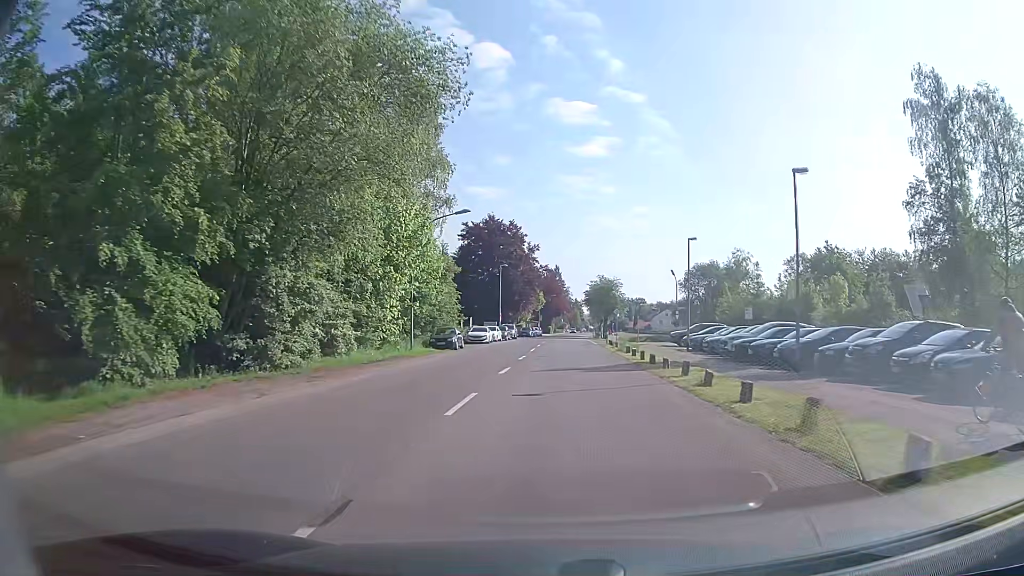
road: tertiary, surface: asphalt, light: Day
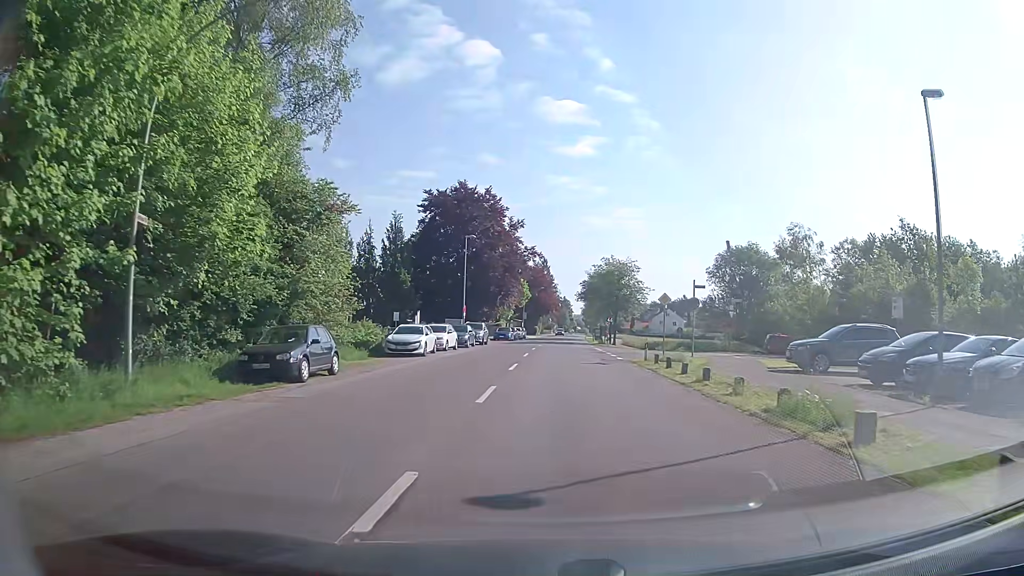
(+0.3, +24.9) m; +1°
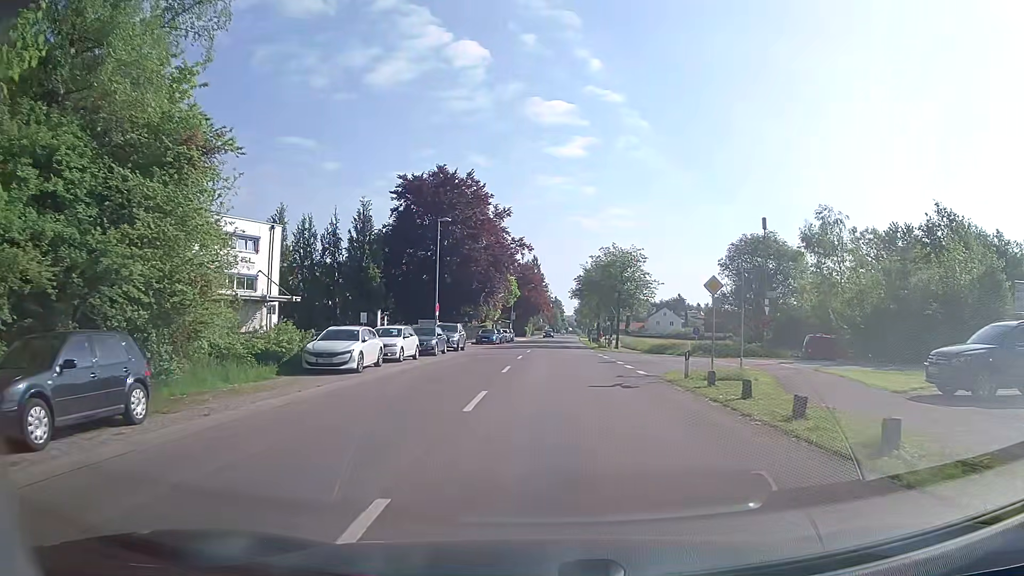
(+0.1, +9.5) m; +1°
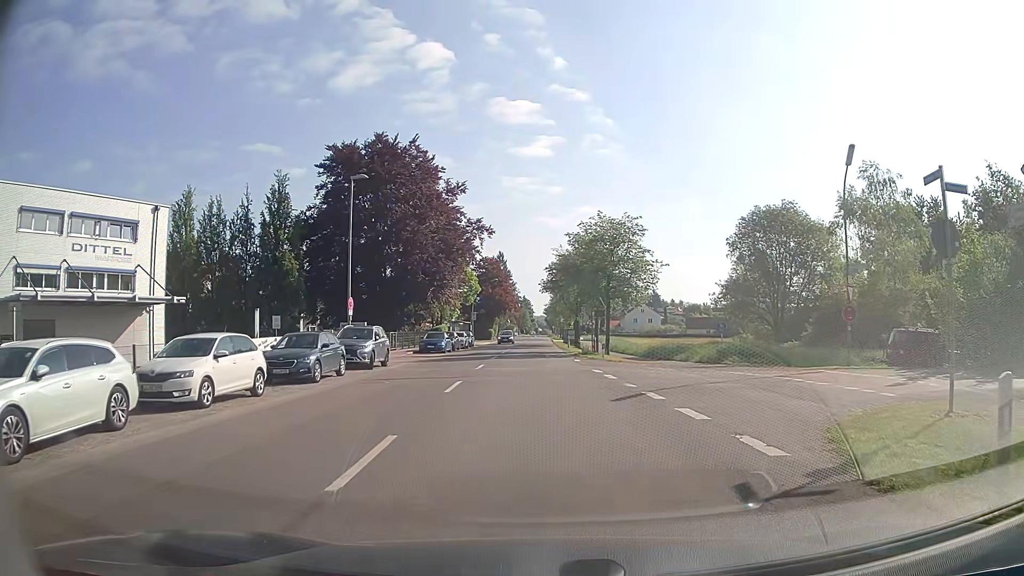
(+0.2, +14.1) m; +3°
